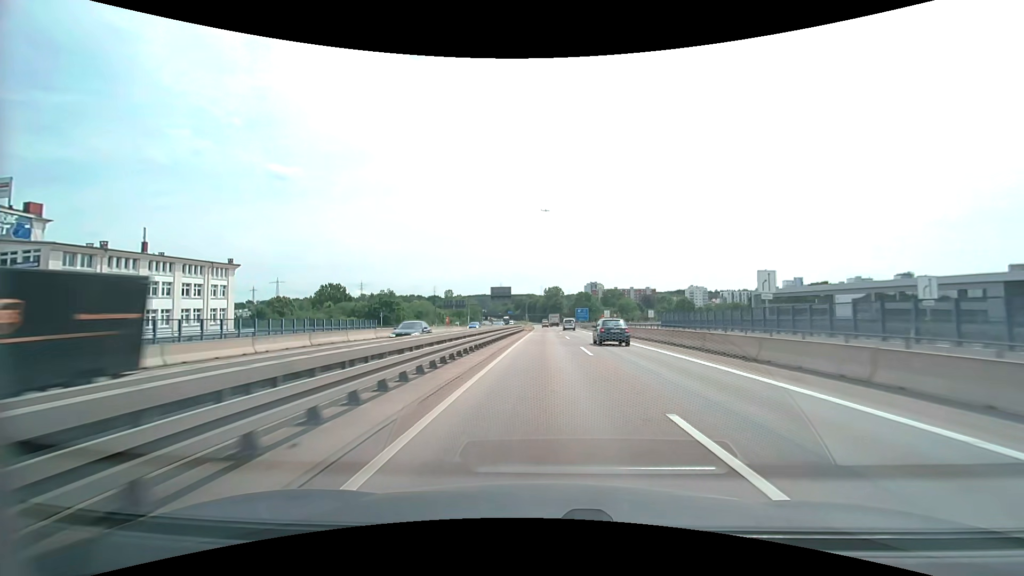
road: motorway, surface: asphalt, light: Day
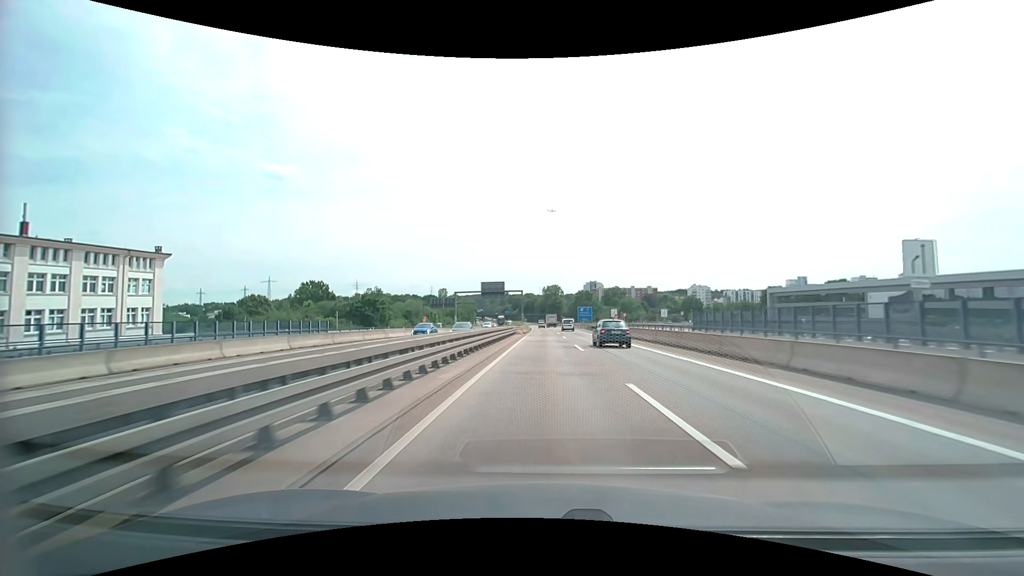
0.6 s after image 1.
(0.0, +14.4) m; 0°
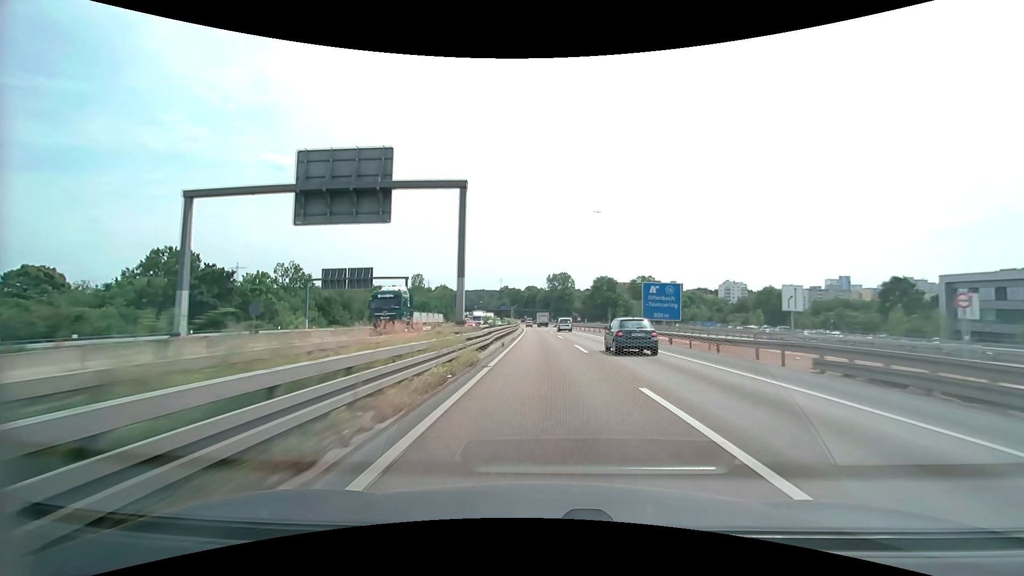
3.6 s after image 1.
(-0.1, +73.0) m; 0°
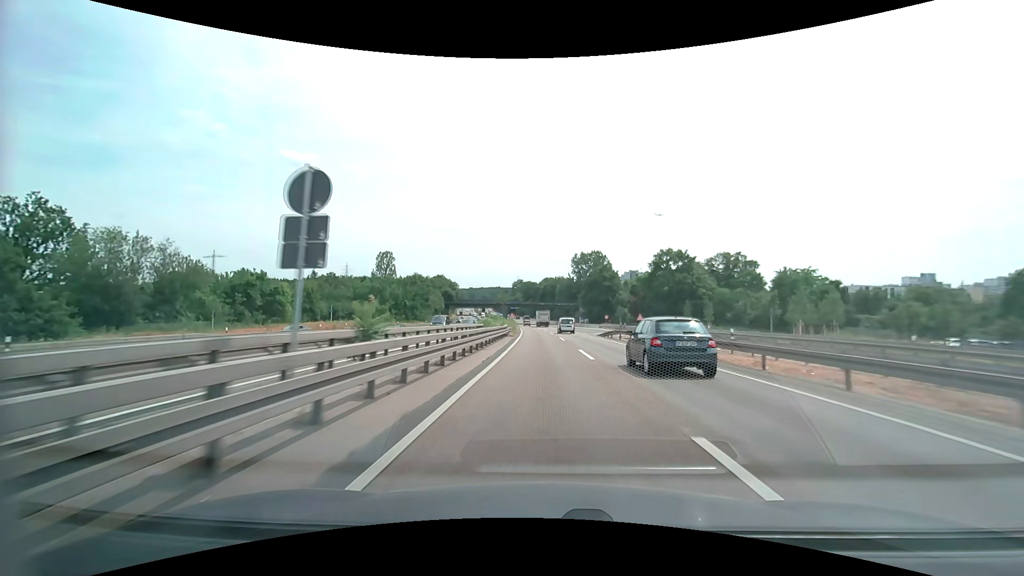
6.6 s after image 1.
(-1.1, +74.9) m; -2°
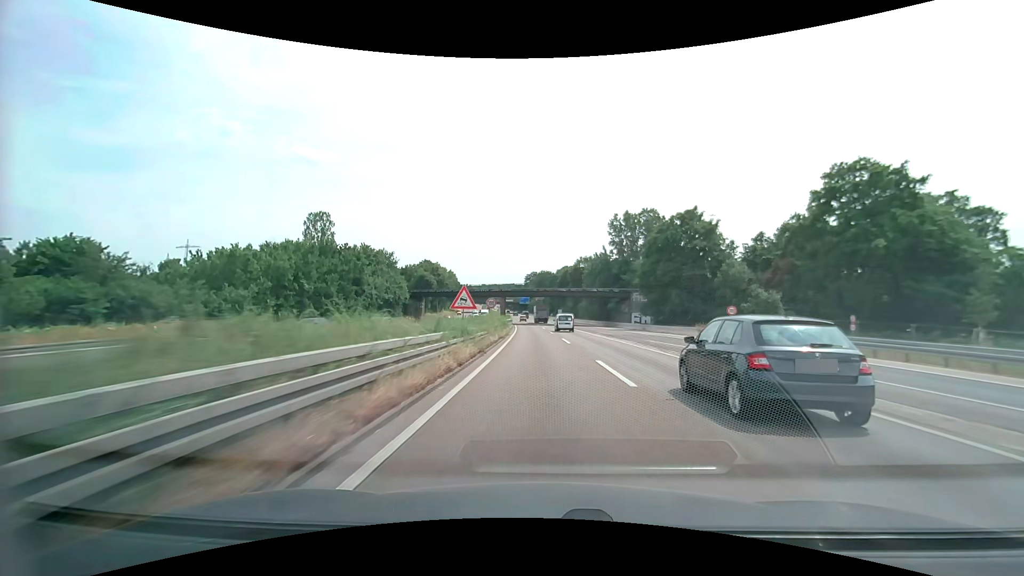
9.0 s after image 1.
(-1.0, +61.1) m; -2°
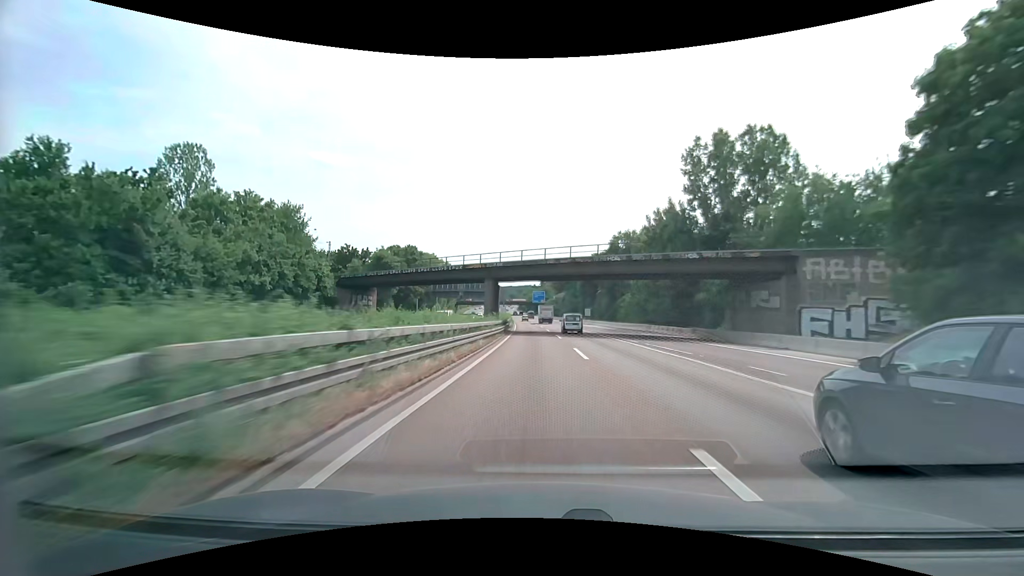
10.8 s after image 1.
(-0.7, +46.4) m; -2°
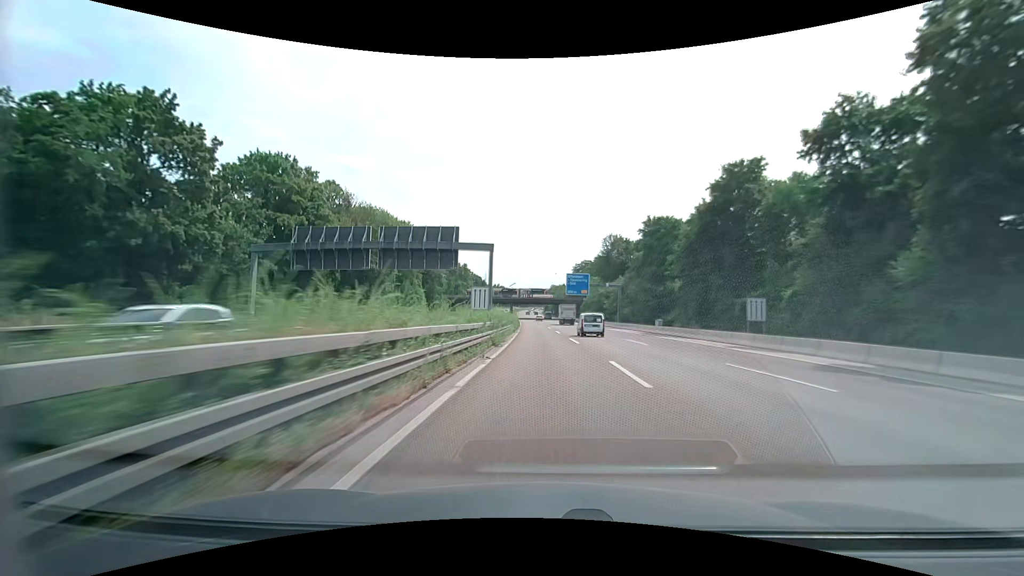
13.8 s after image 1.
(-2.7, +77.9) m; -3°
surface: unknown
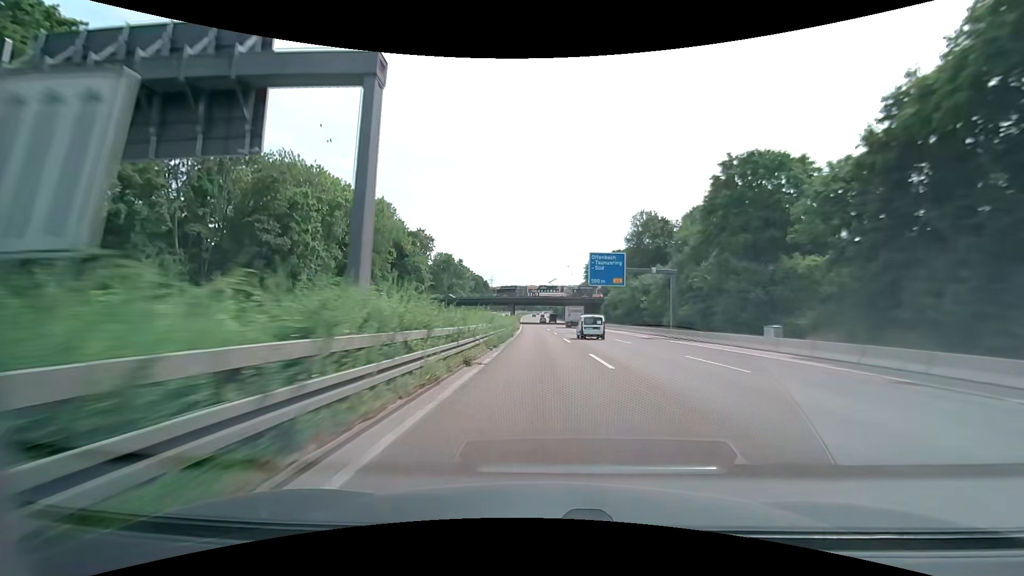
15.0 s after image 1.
(-0.3, +31.3) m; -1°
(0, +10) (0, +20) (0, +30) (0, +40) (-1, +50) (-1, +60) (-1, +70) (-1, +80) (-2, +90) (-2, +100) m
